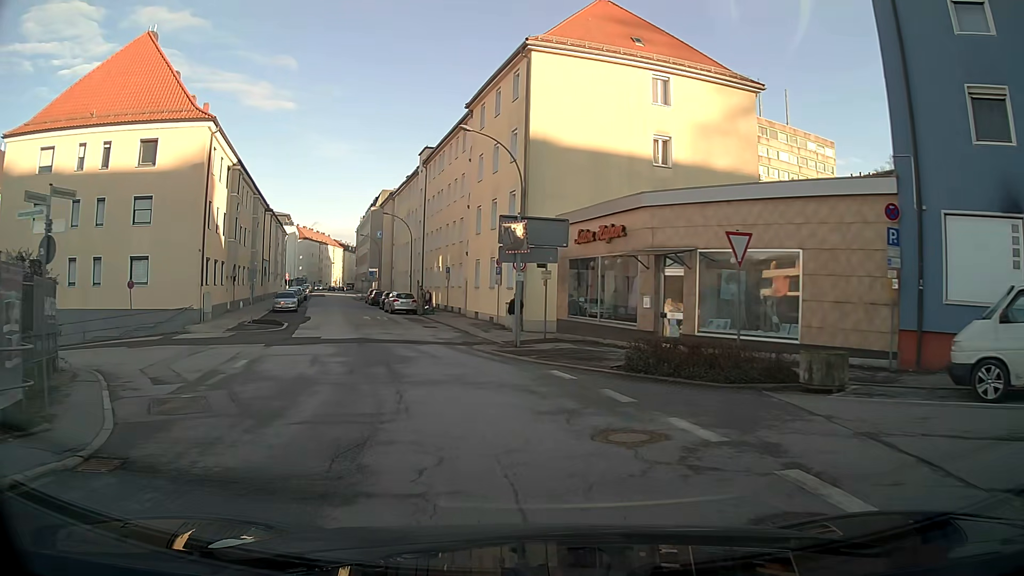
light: Day
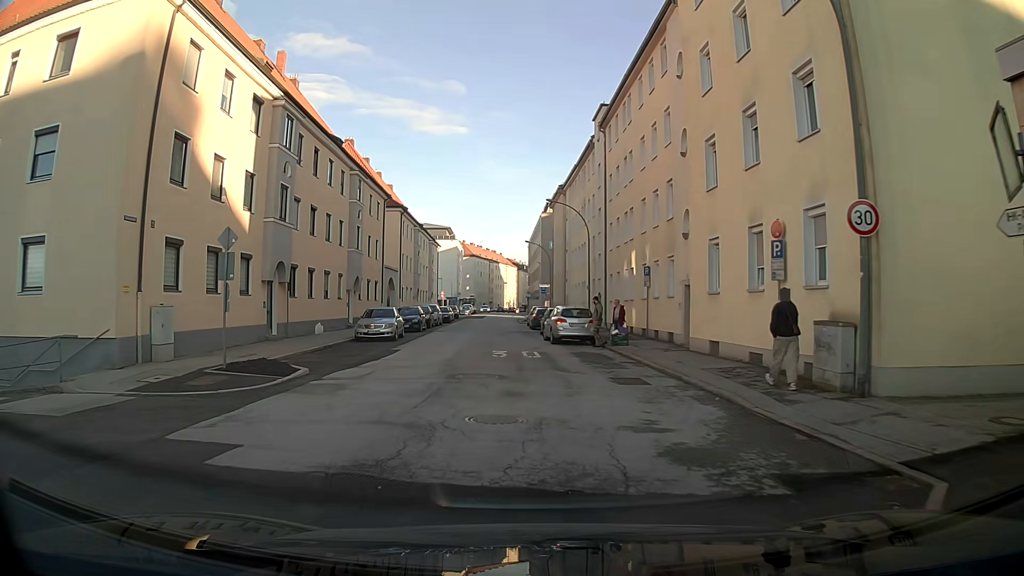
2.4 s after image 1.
(-2.5, +18.6) m; -14°
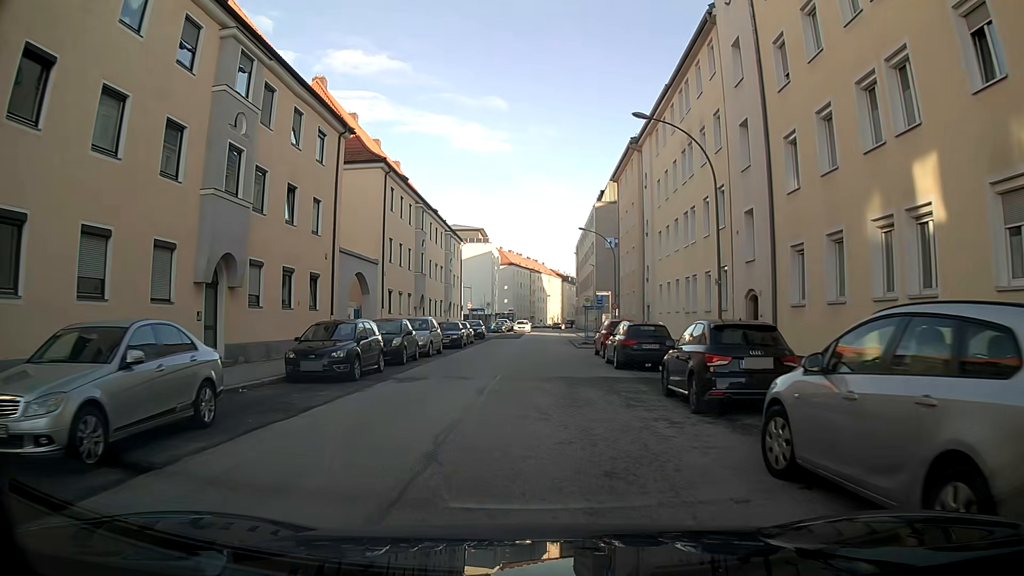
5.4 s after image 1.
(-1.1, +23.1) m; -3°
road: tertiary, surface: asphalt
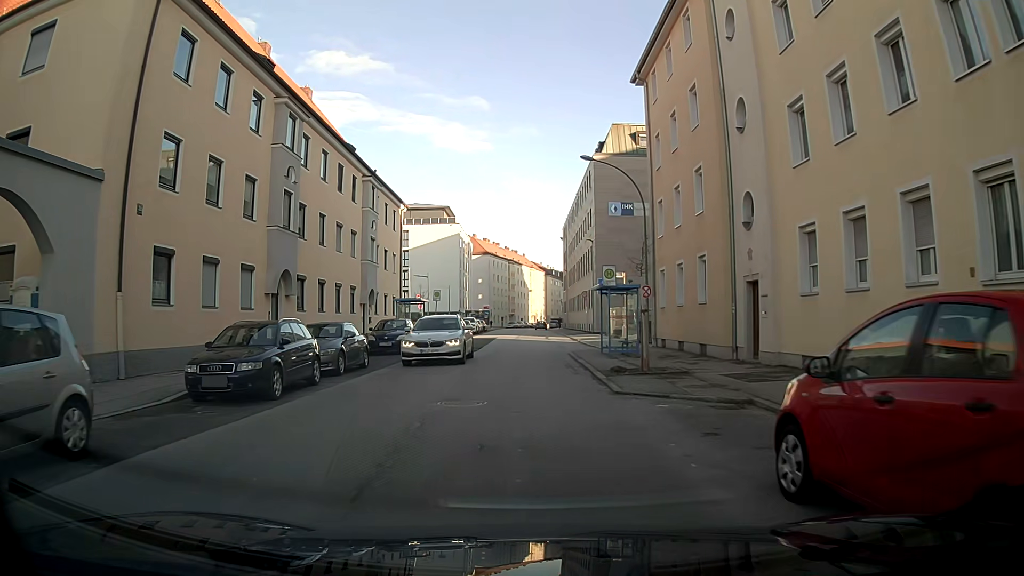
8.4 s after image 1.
(+0.4, +23.6) m; +1°
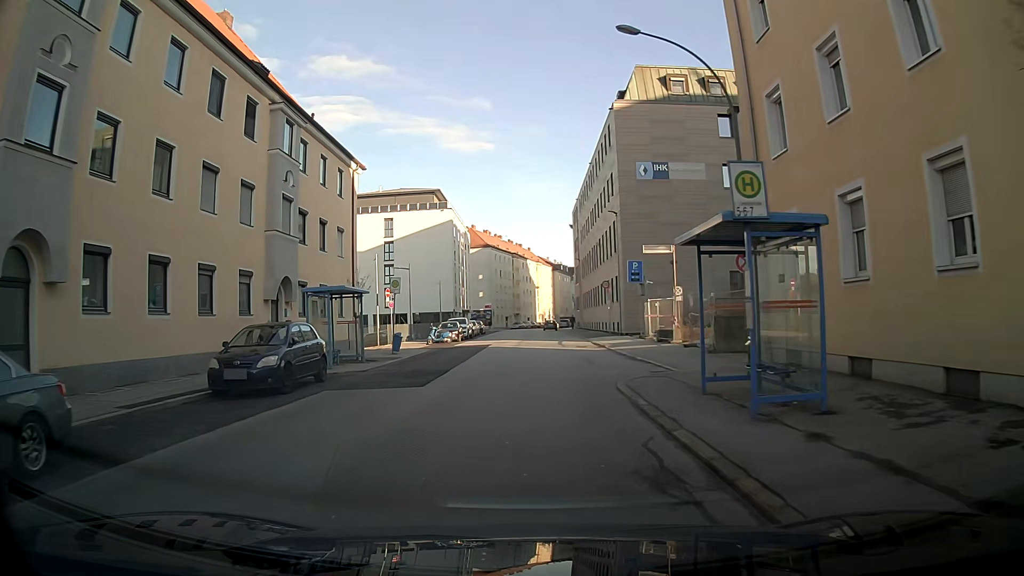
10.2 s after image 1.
(0.0, +14.5) m; -1°
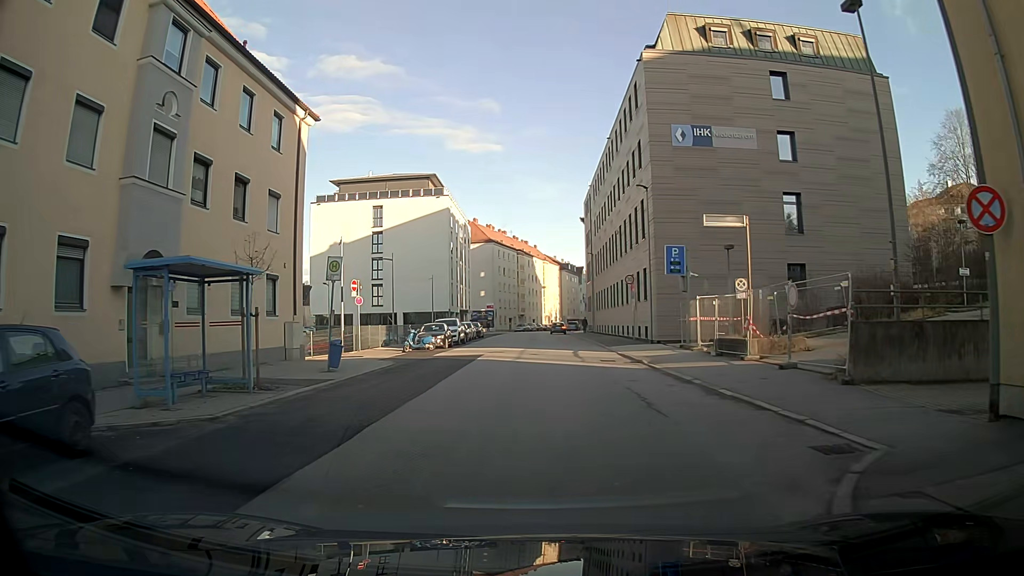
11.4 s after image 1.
(-0.1, +9.7) m; -1°
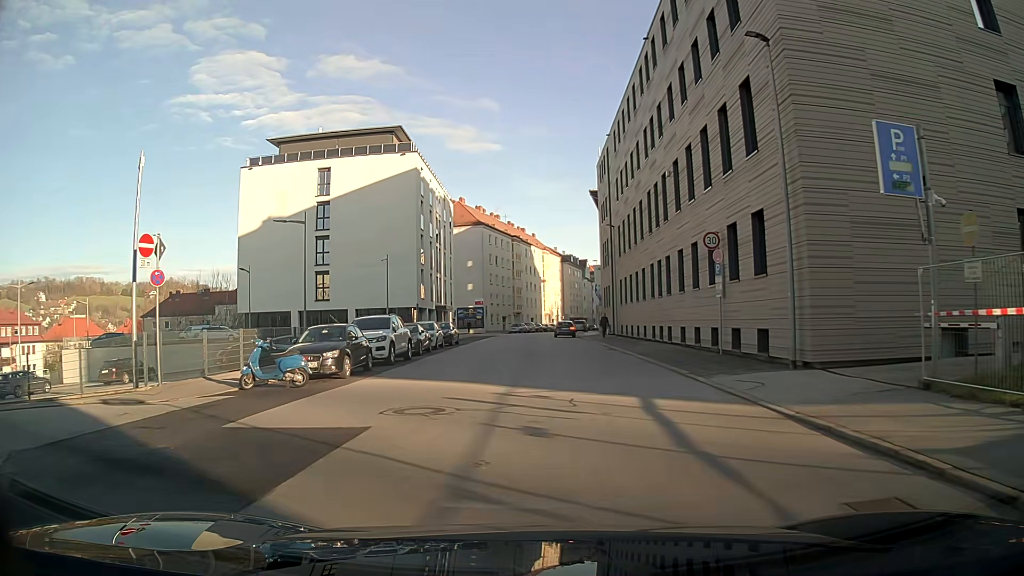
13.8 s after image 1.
(+0.1, +19.6) m; 0°
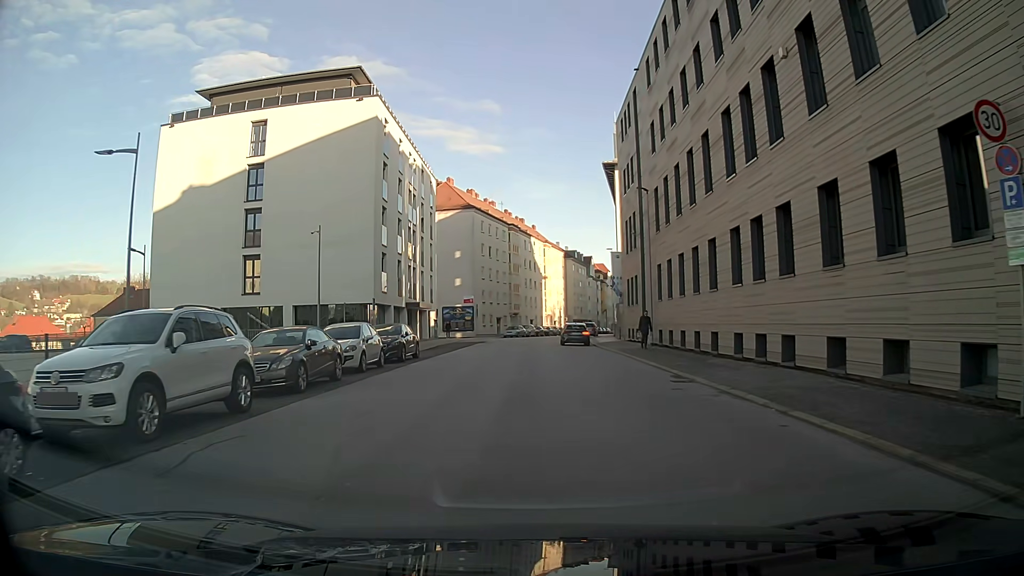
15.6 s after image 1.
(0.0, +14.9) m; 0°
